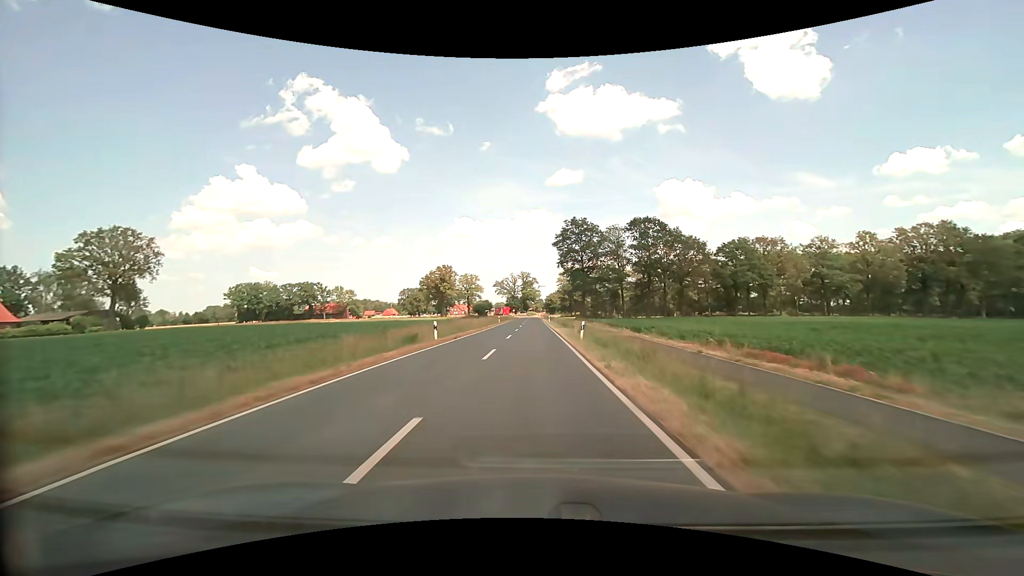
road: secondary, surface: asphalt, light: Day
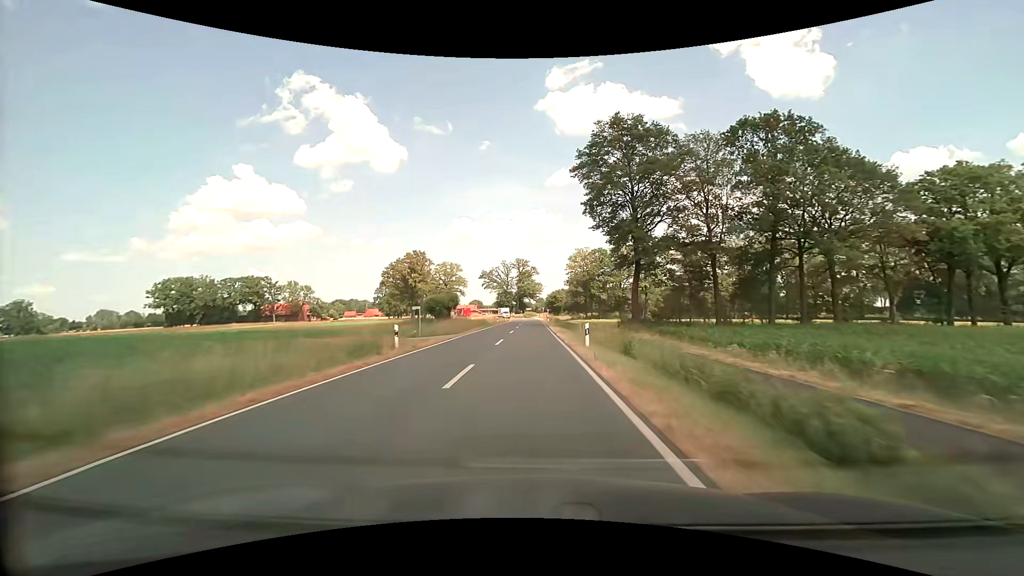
(0.0, +53.6) m; 0°
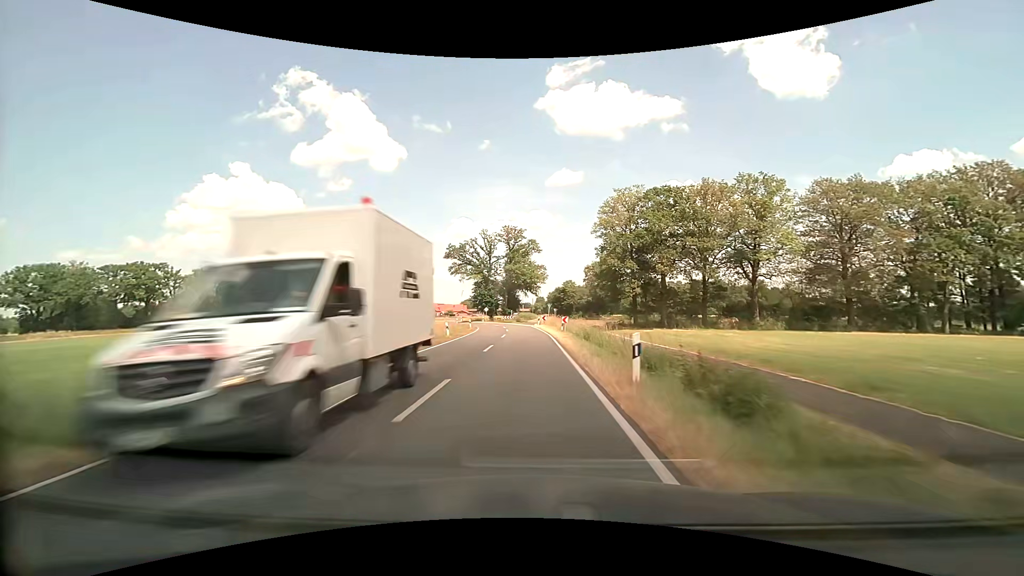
(0.0, +62.6) m; 0°
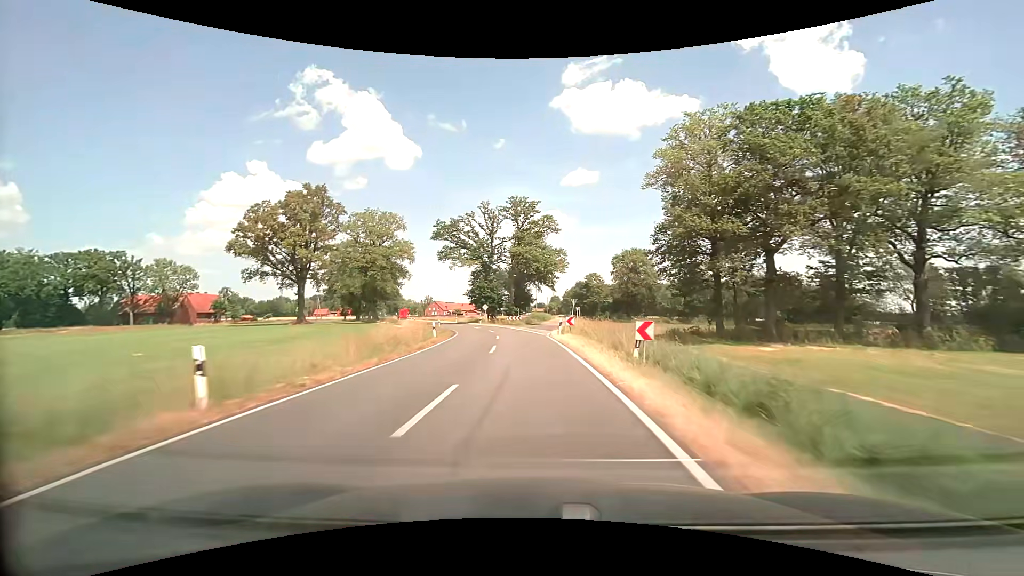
(-0.2, +24.8) m; -1°
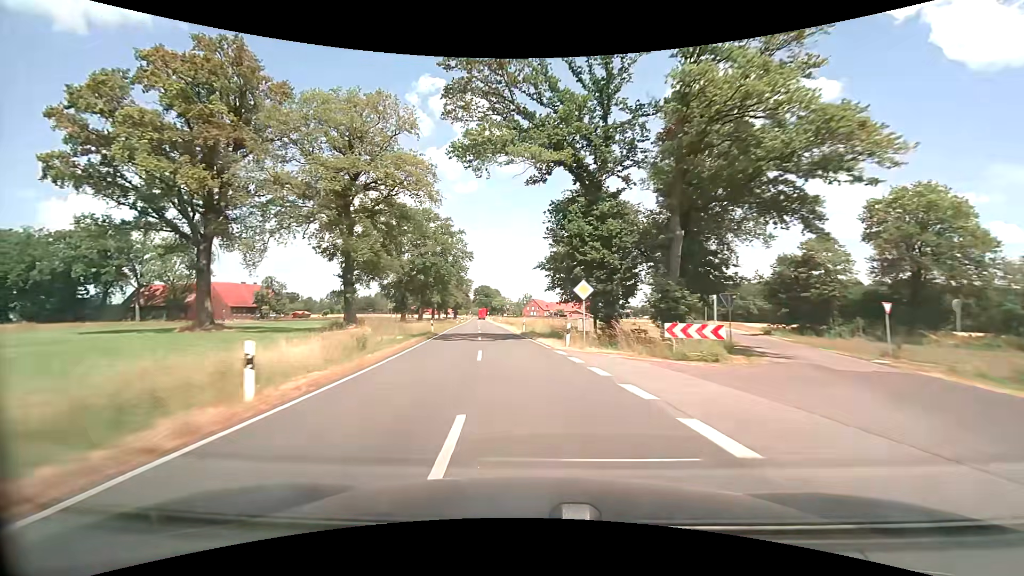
(-4.0, +49.4) m; -12°
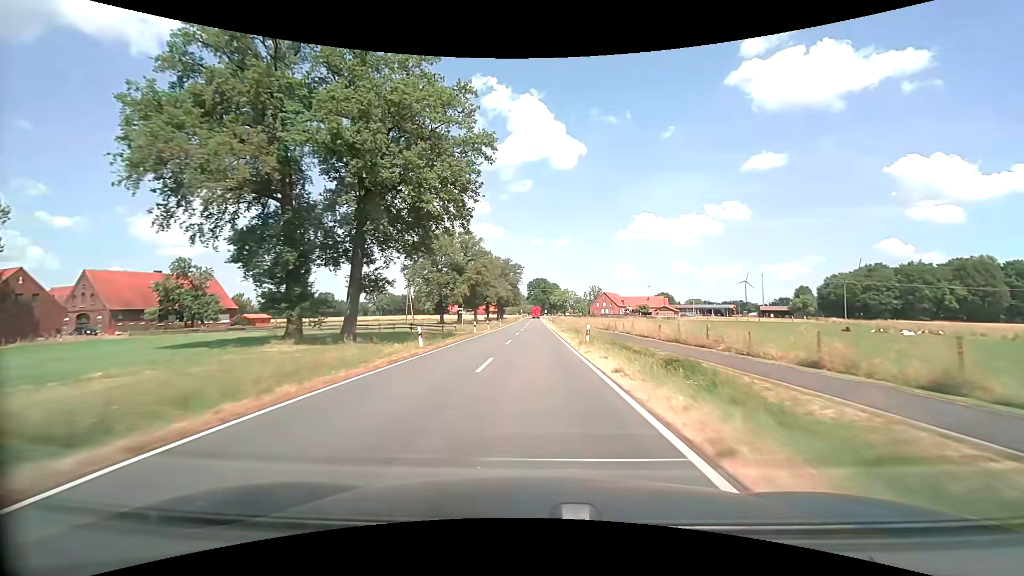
(-6.1, +63.0) m; -7°
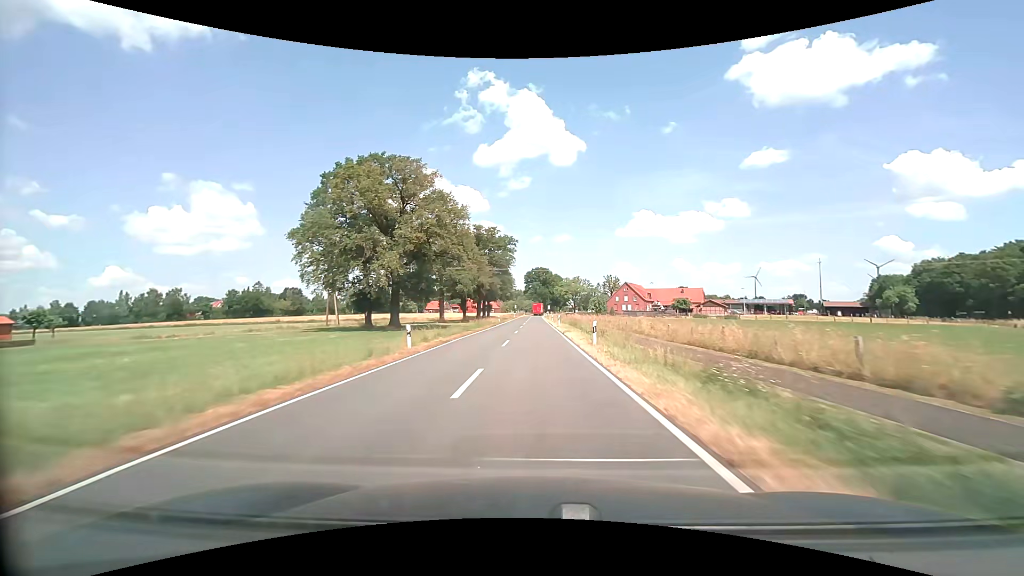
(0.0, +52.3) m; 0°
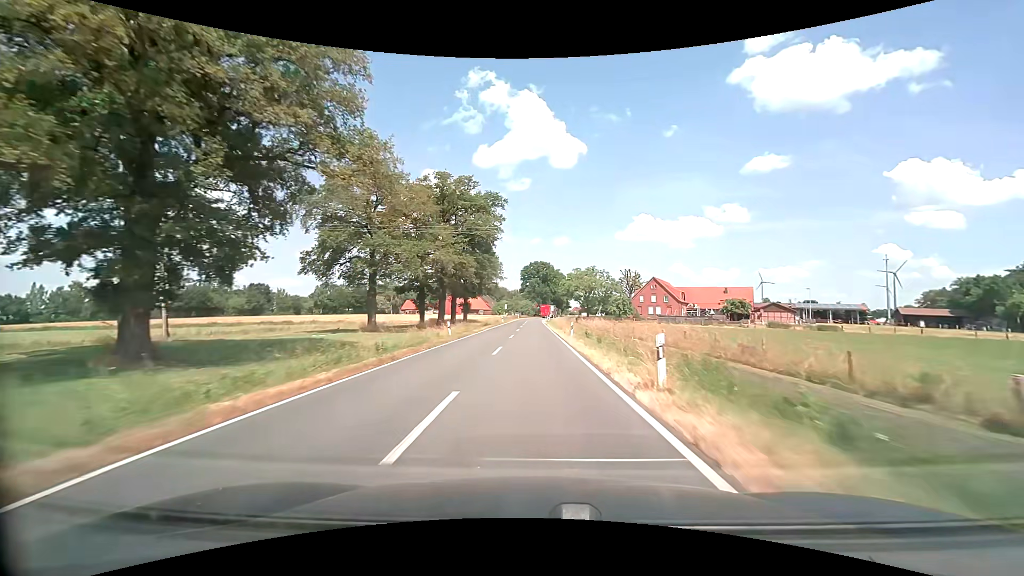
(0.0, +39.4) m; 0°
(0, +10) (0, +20) (0, +30) (0, +40) (0, +50) (0, +60) (0, +70) (0, +80) (0, +90) (0, +100) m
